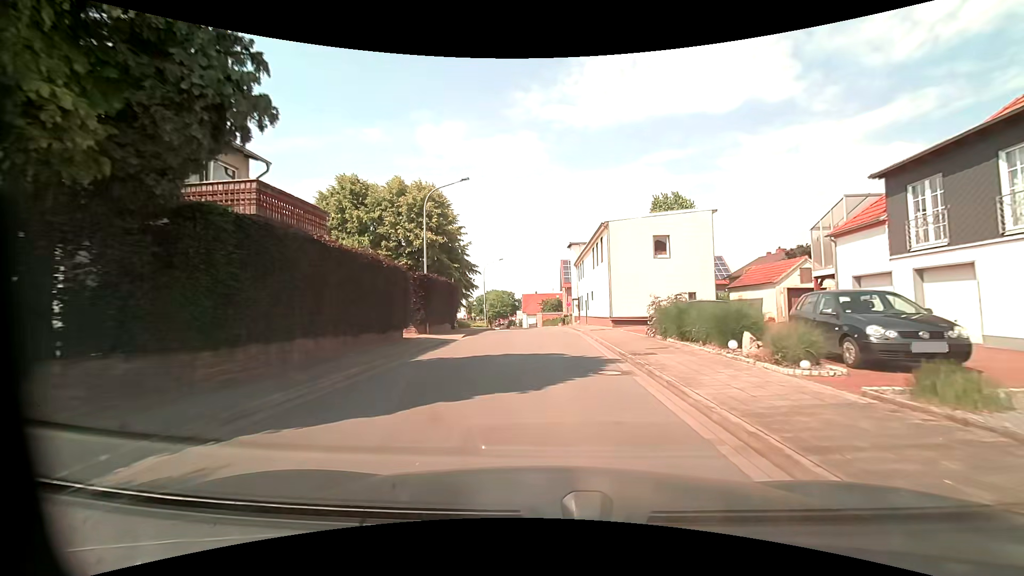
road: unclassified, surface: asphalt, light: Day
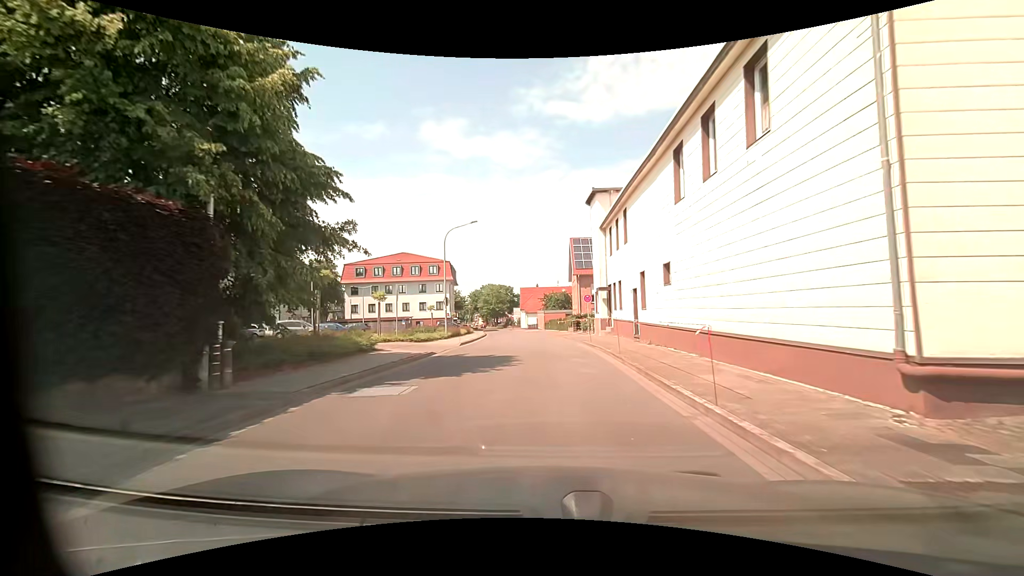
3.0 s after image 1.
(0.0, +24.1) m; -1°
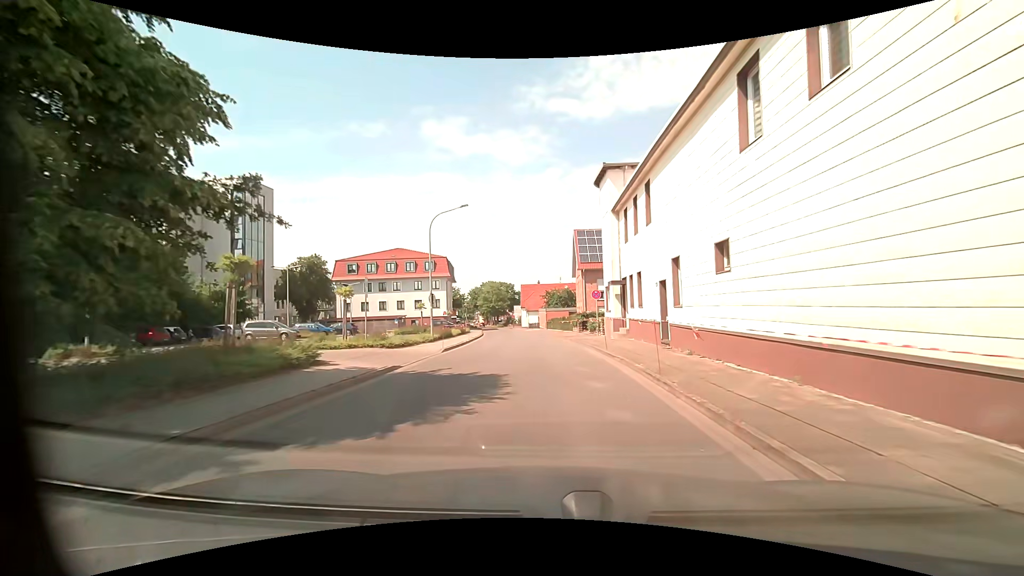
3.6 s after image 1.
(0.0, +4.8) m; 0°
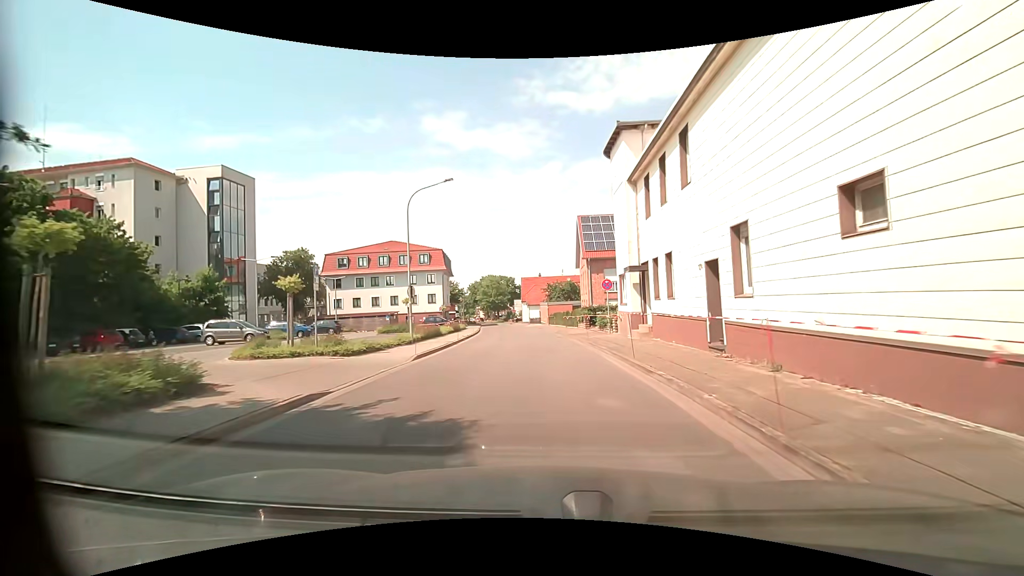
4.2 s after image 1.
(0.0, +4.9) m; +1°
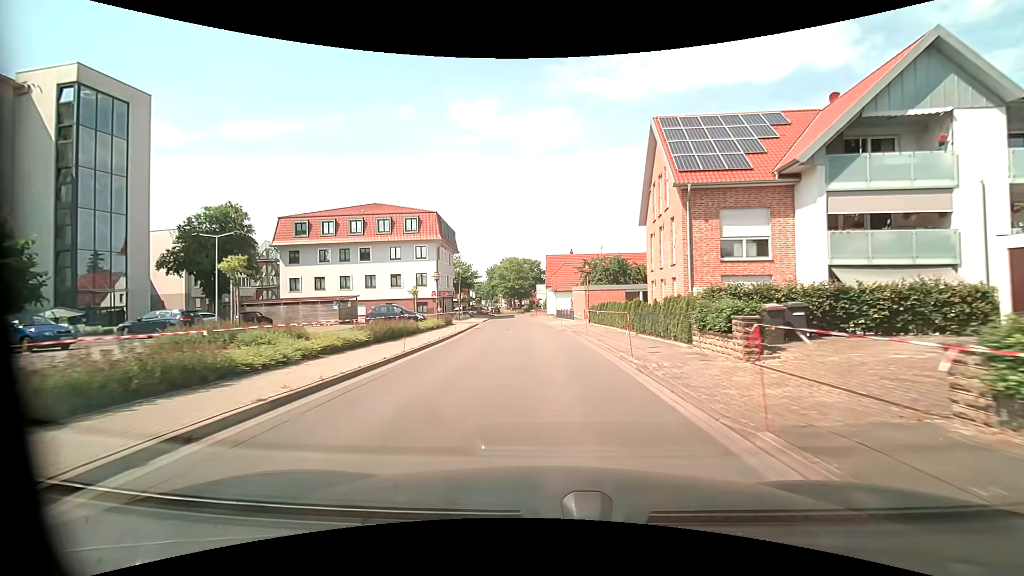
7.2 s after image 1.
(-0.8, +24.9) m; -4°
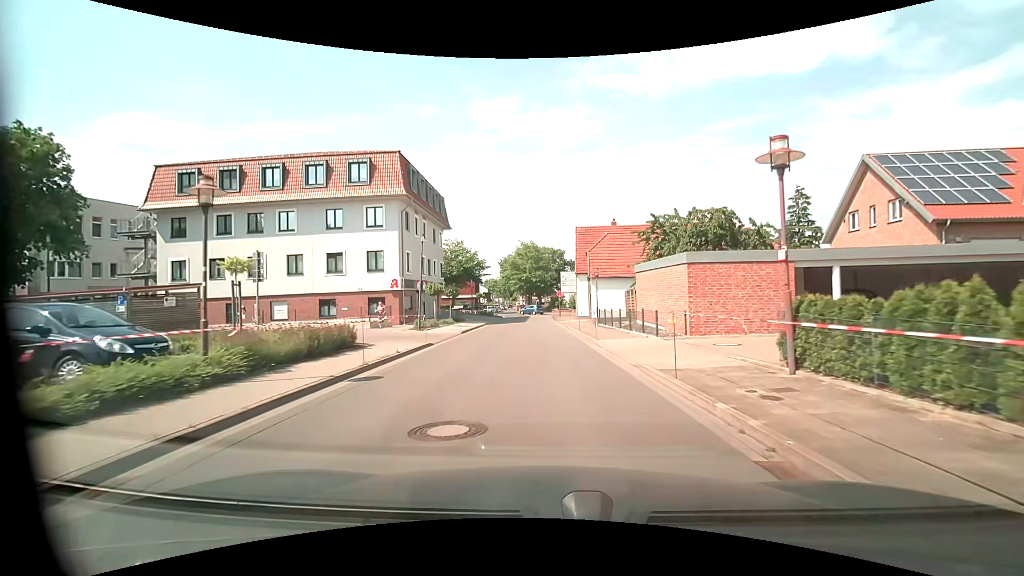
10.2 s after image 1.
(-0.7, +24.7) m; -3°
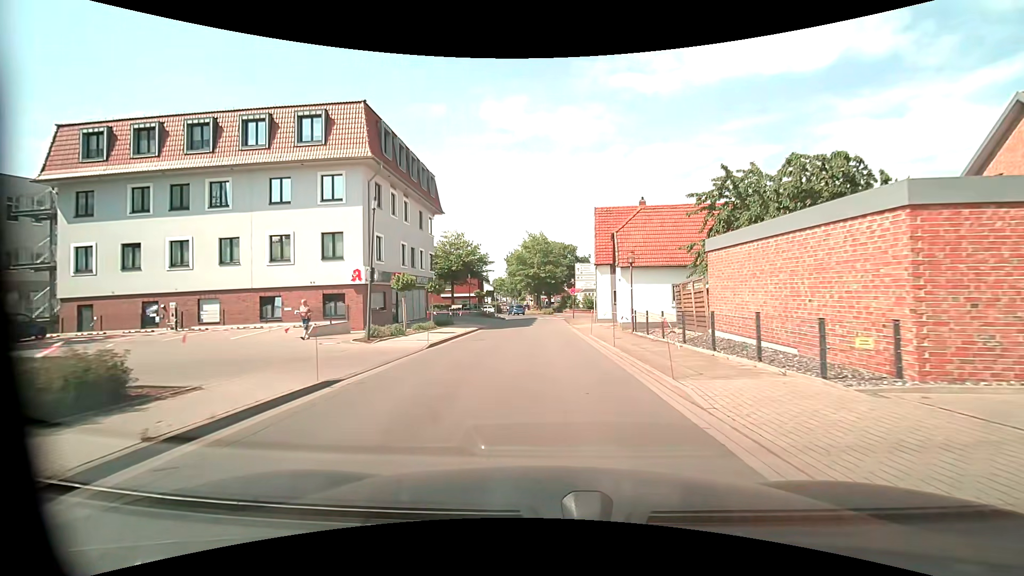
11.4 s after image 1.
(0.0, +9.7) m; 0°
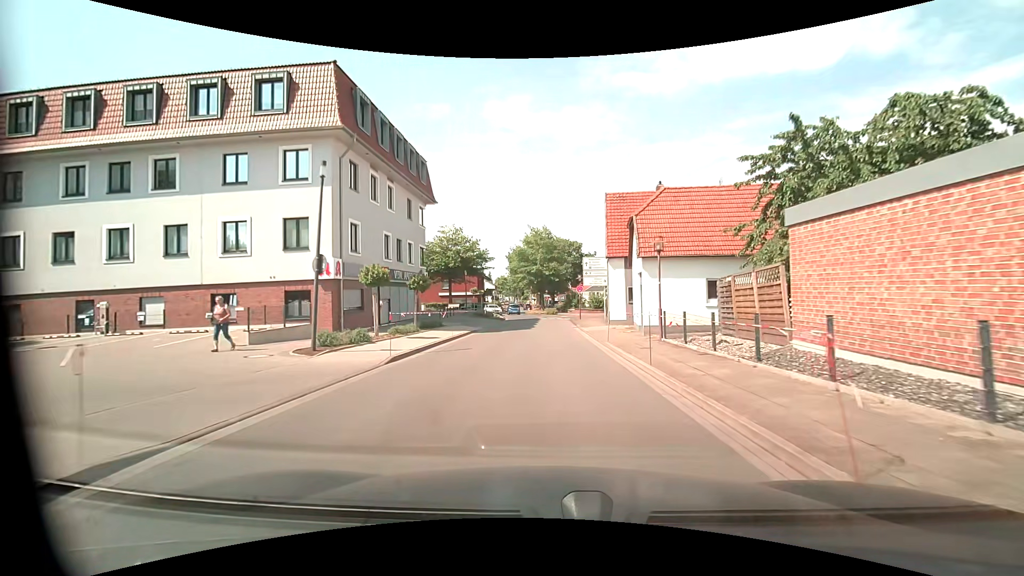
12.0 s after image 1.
(-0.1, +4.8) m; -1°
